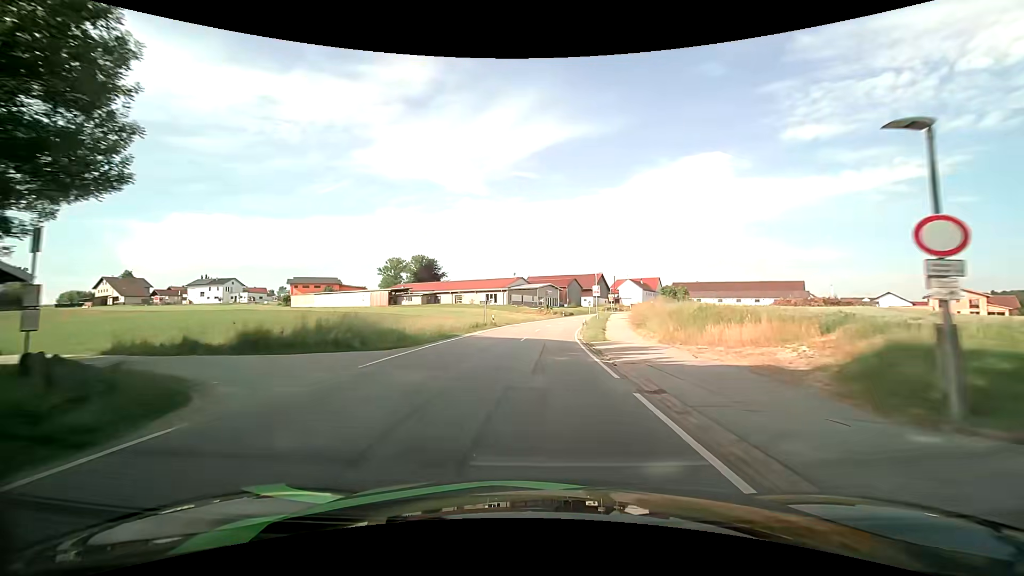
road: secondary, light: Day
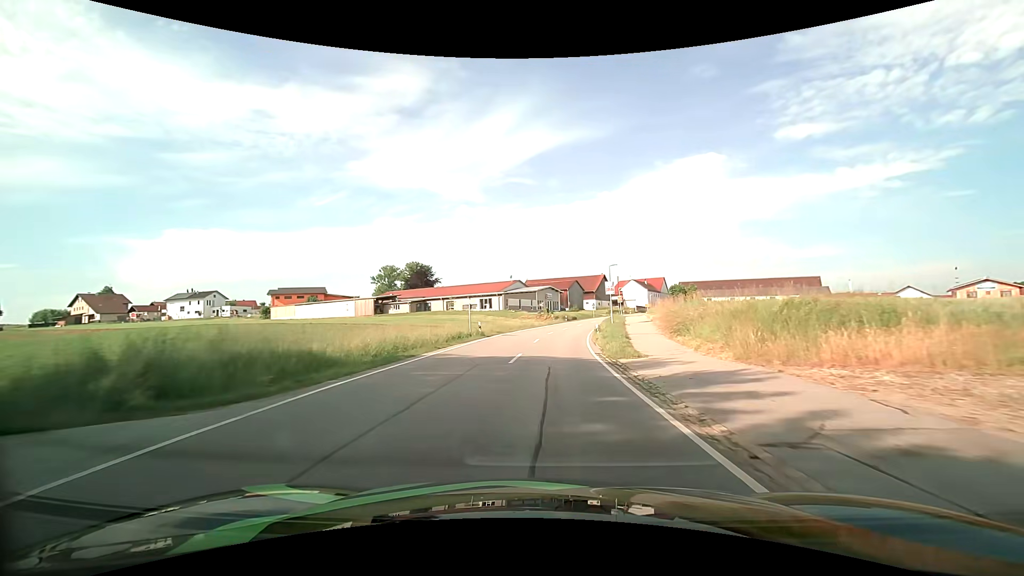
(0.0, +9.1) m; 0°
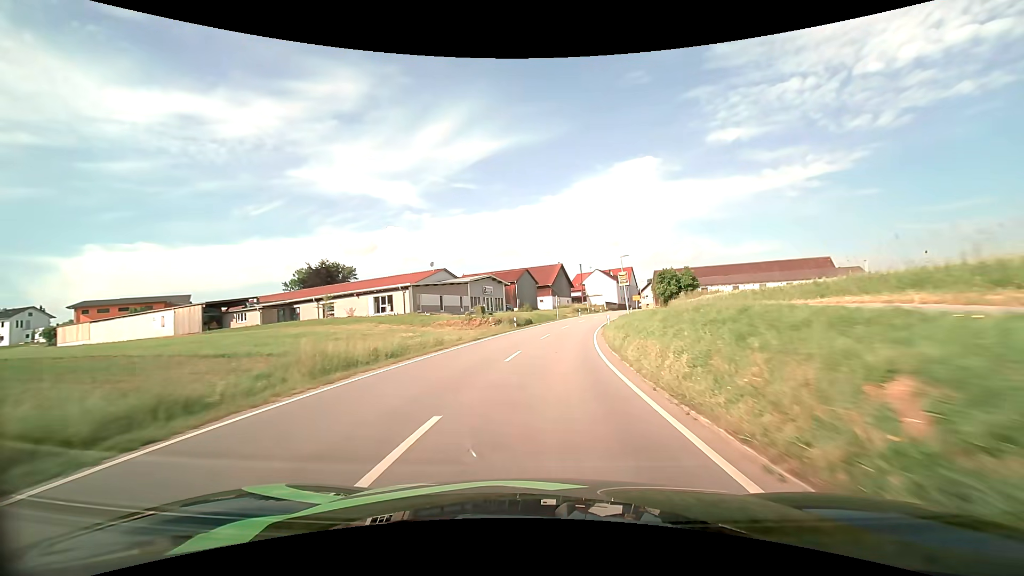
(+1.6, +35.8) m; +6°
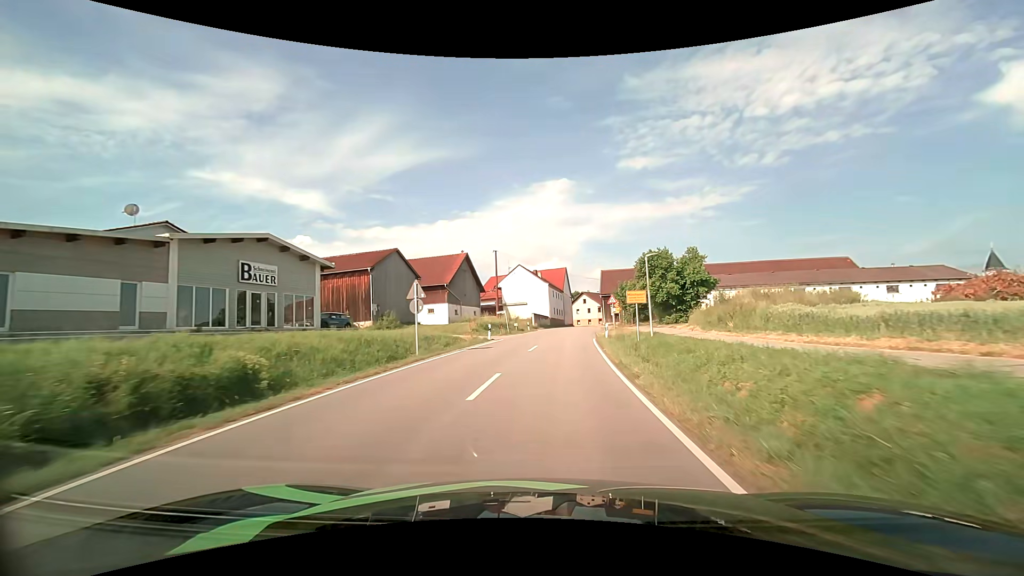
(+3.4, +42.3) m; +10°
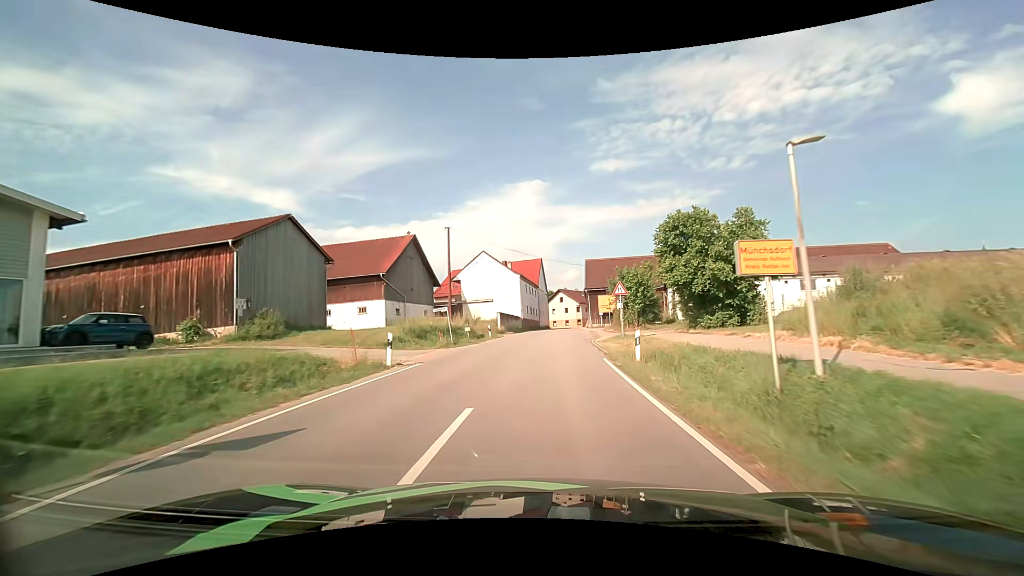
(+0.5, +16.8) m; +3°
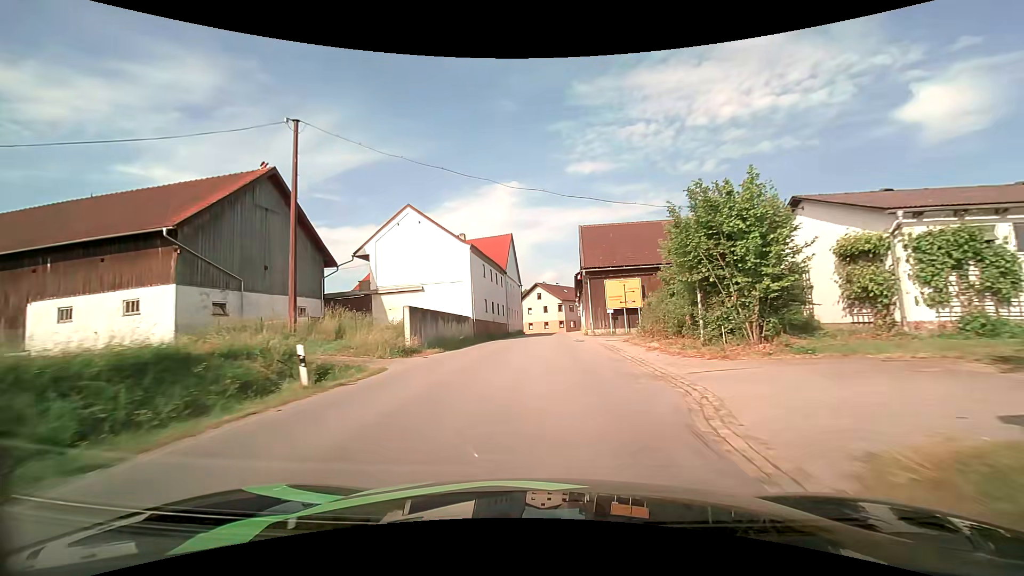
(+0.9, +25.8) m; +3°
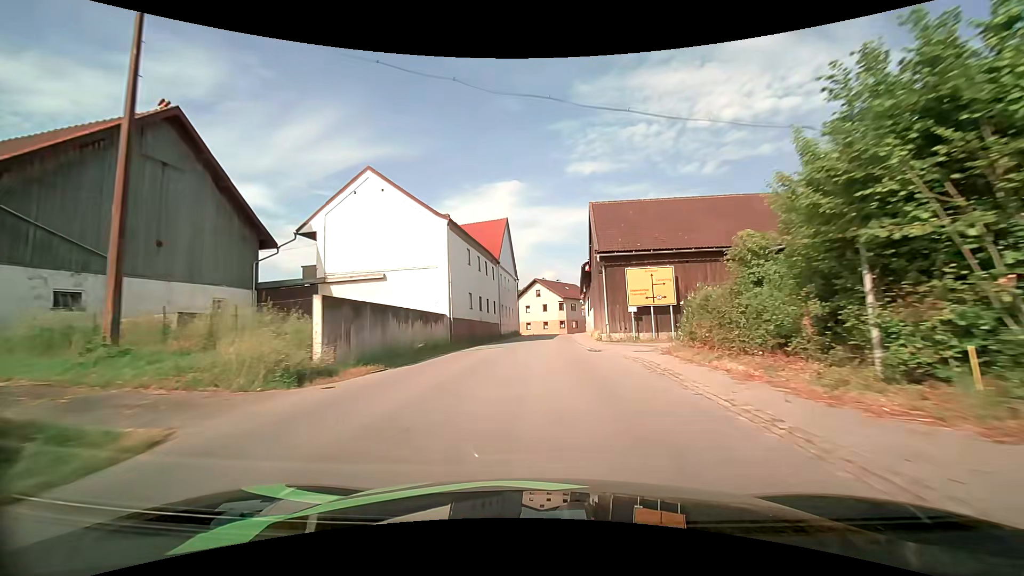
(0.0, +8.6) m; 0°
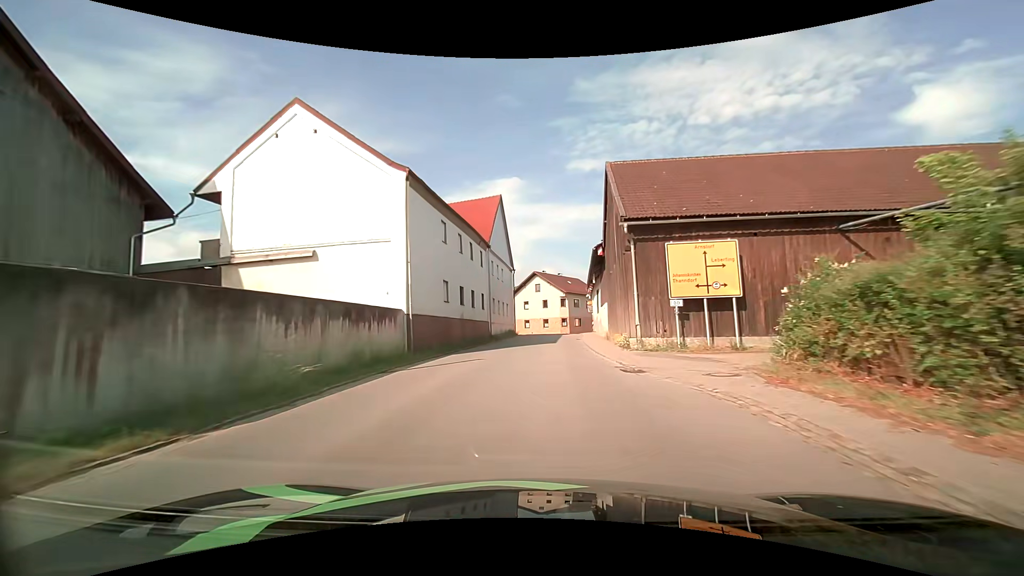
(0.0, +8.3) m; 0°
